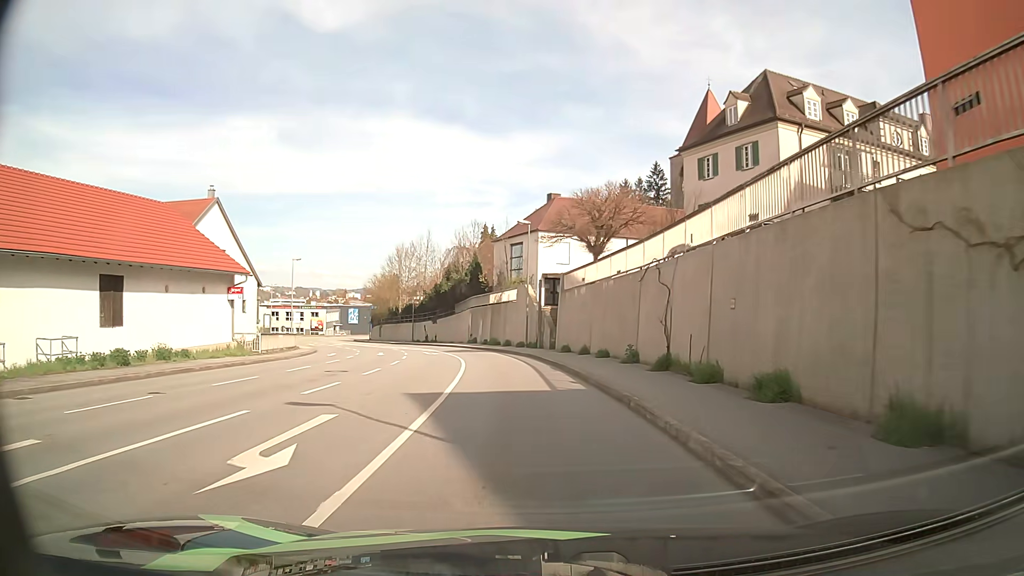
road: tertiary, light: Day
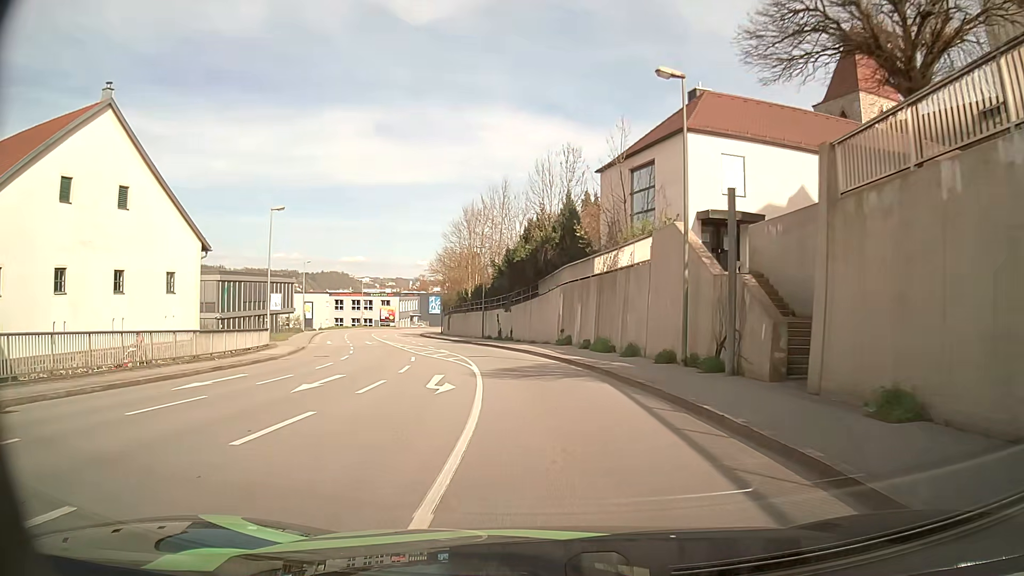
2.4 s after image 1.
(-1.8, +24.6) m; -9°
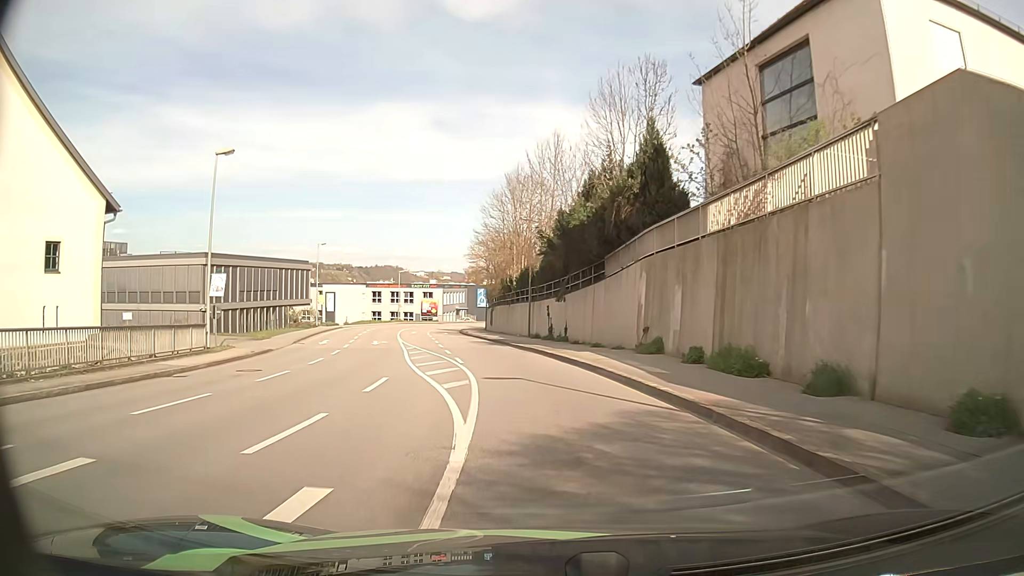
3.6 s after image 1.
(-0.4, +12.9) m; -4°
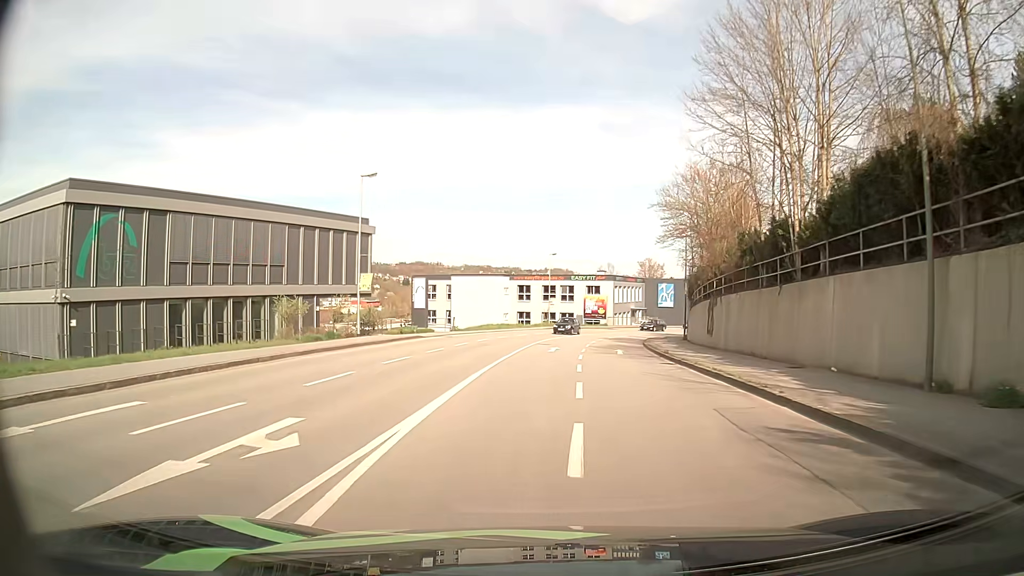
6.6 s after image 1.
(-4.7, +32.7) m; -14°
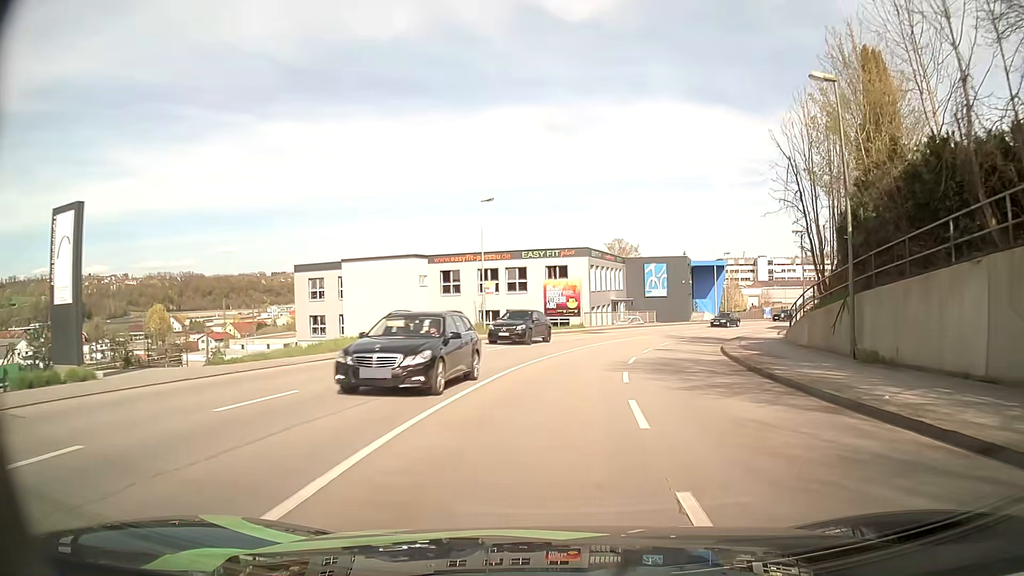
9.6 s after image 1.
(+0.8, +33.7) m; +4°
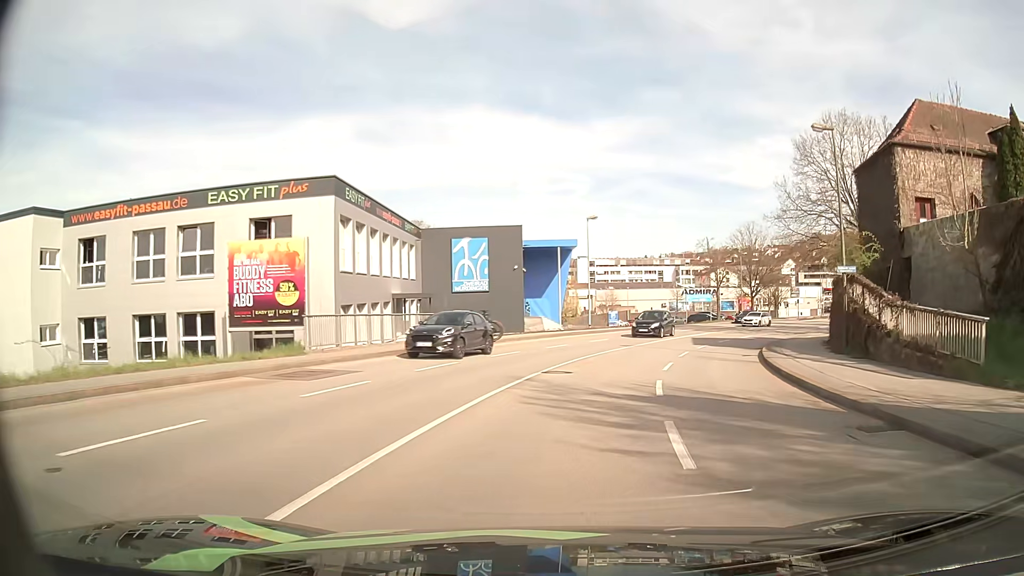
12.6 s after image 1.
(+3.7, +32.0) m; +16°
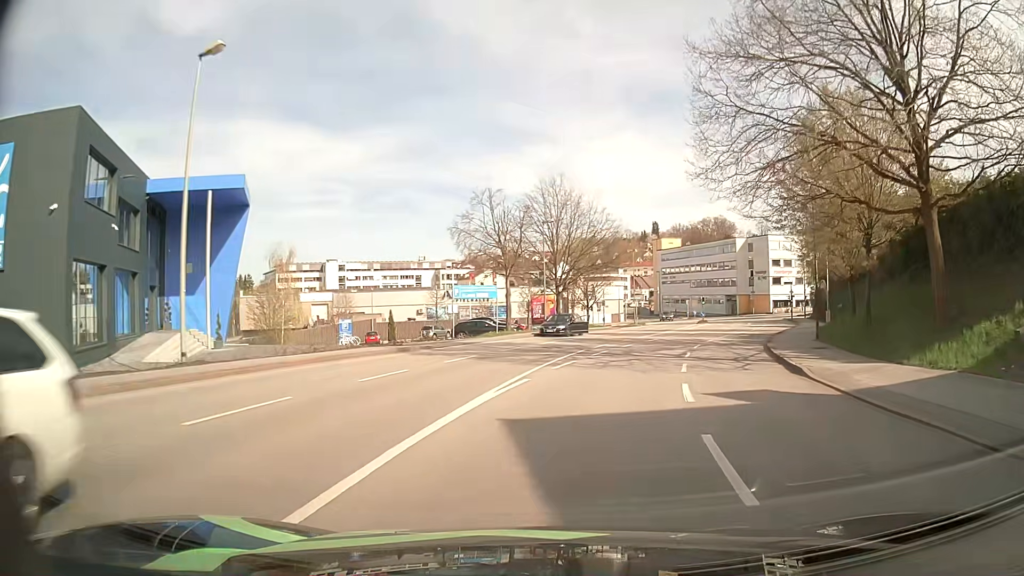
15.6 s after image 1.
(+5.6, +31.4) m; +20°
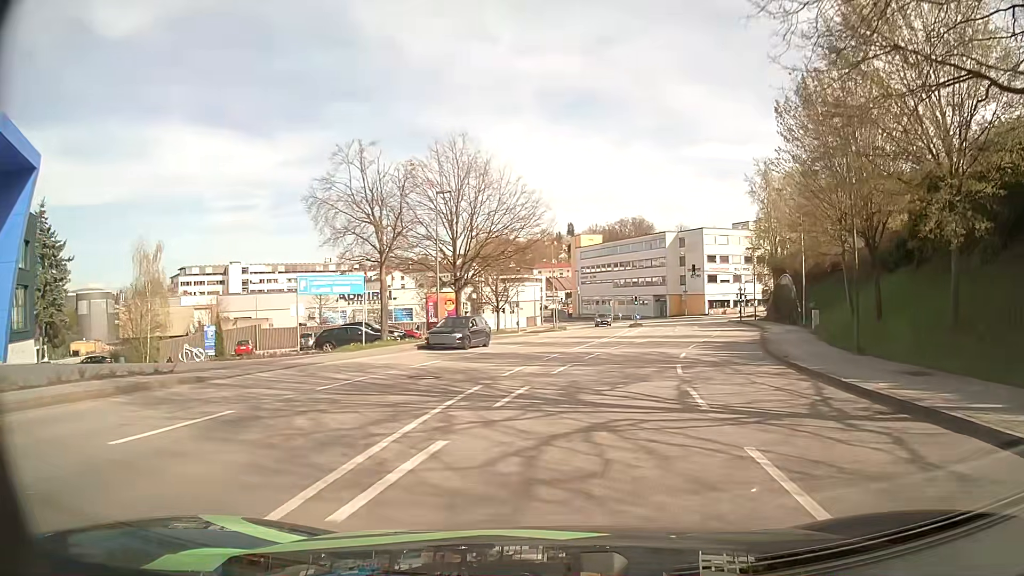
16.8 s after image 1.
(+1.0, +12.7) m; +8°
(0, +10) (+2, +20) (+4, +30) (+7, +39) (+10, +49) (+12, +59) (+14, +68) (+16, +78) (+16, +88) (+15, +98) m
